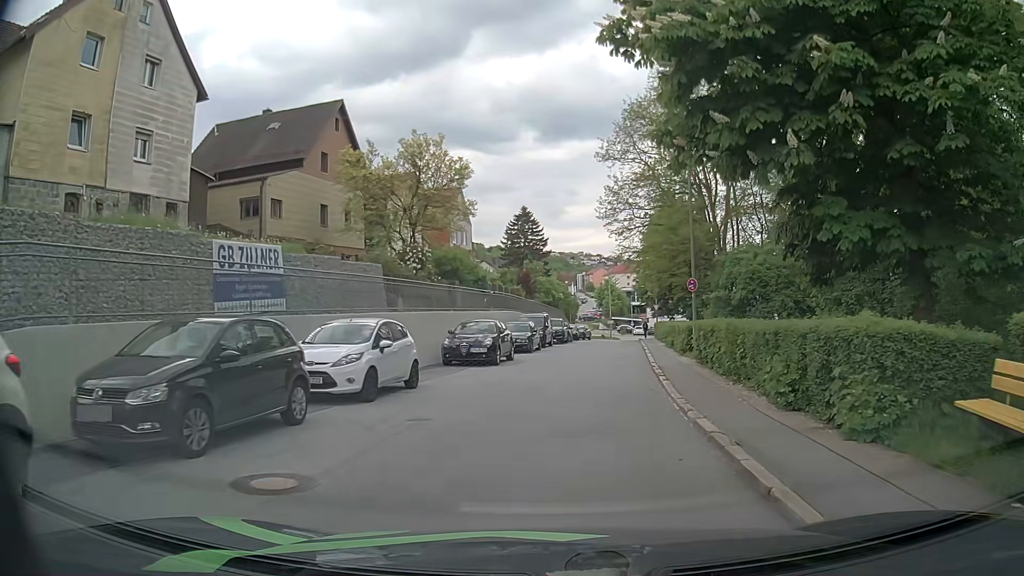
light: Day
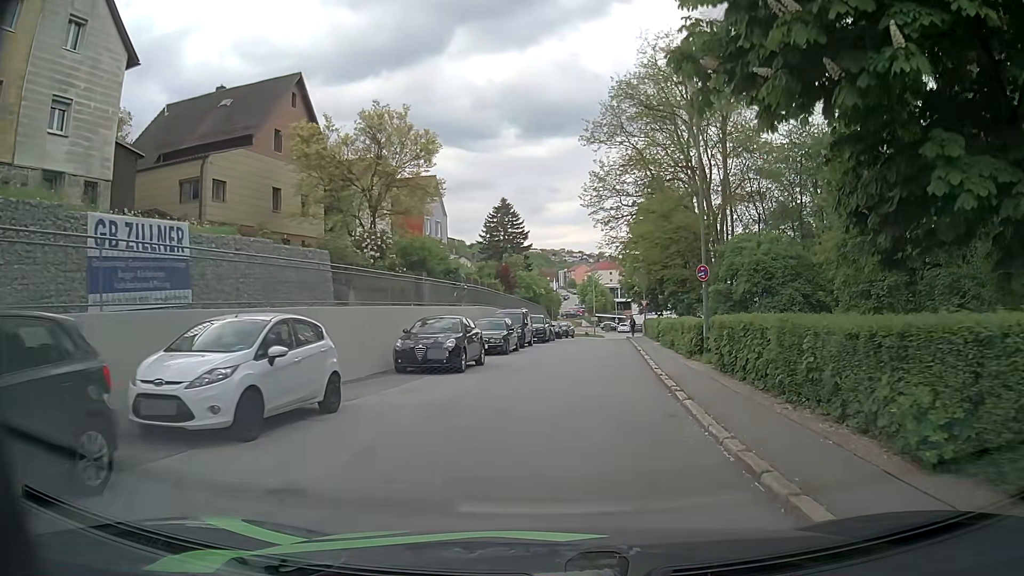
(+0.1, +4.2) m; +1°
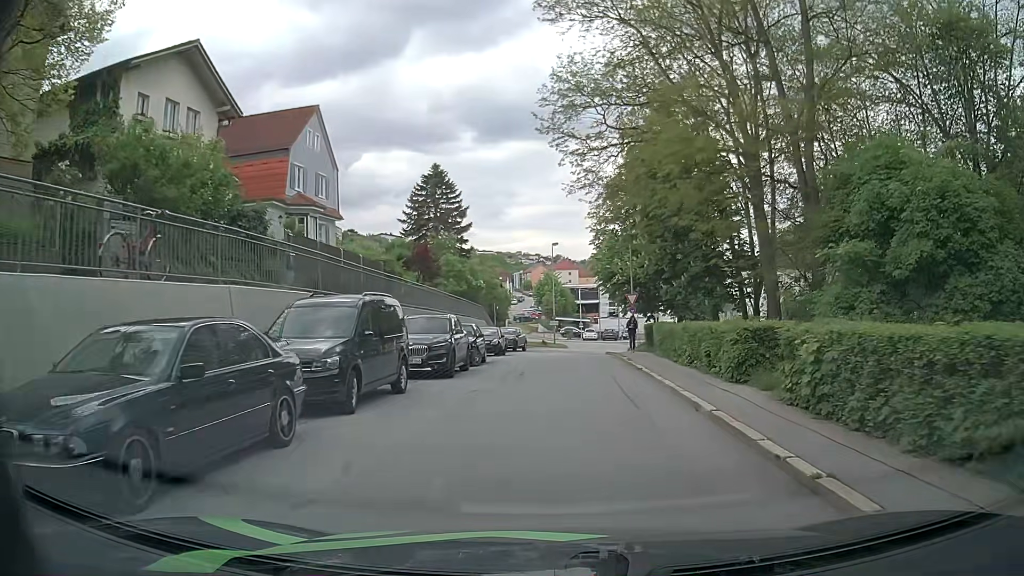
(+1.1, +21.2) m; +4°
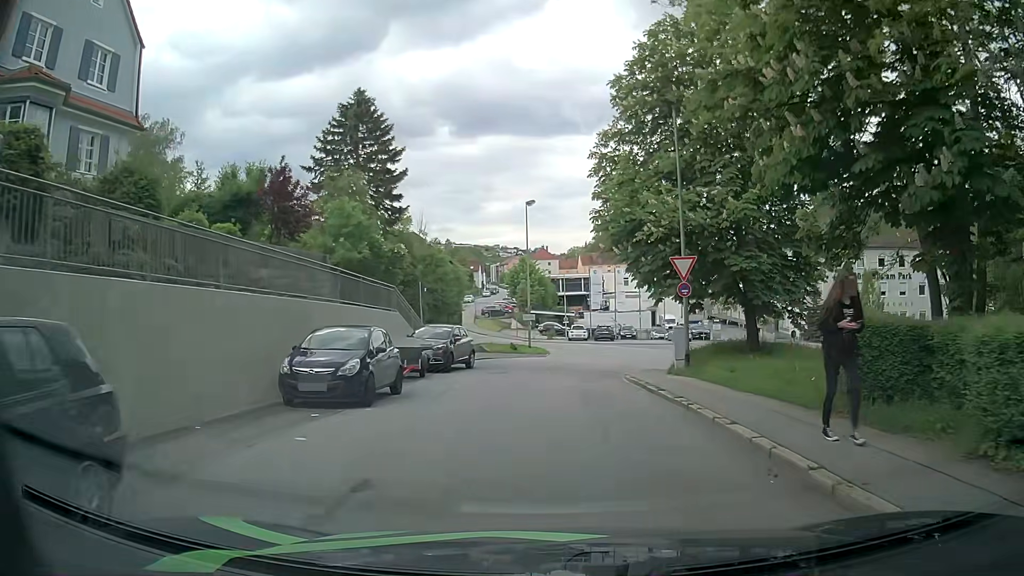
(+0.4, +21.1) m; +3°
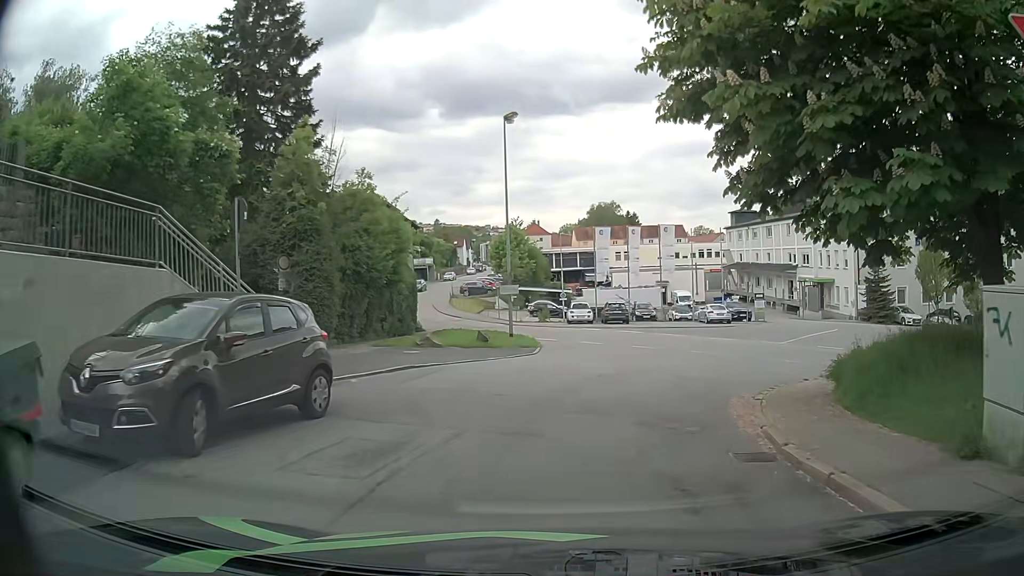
(-0.3, +16.1) m; 0°
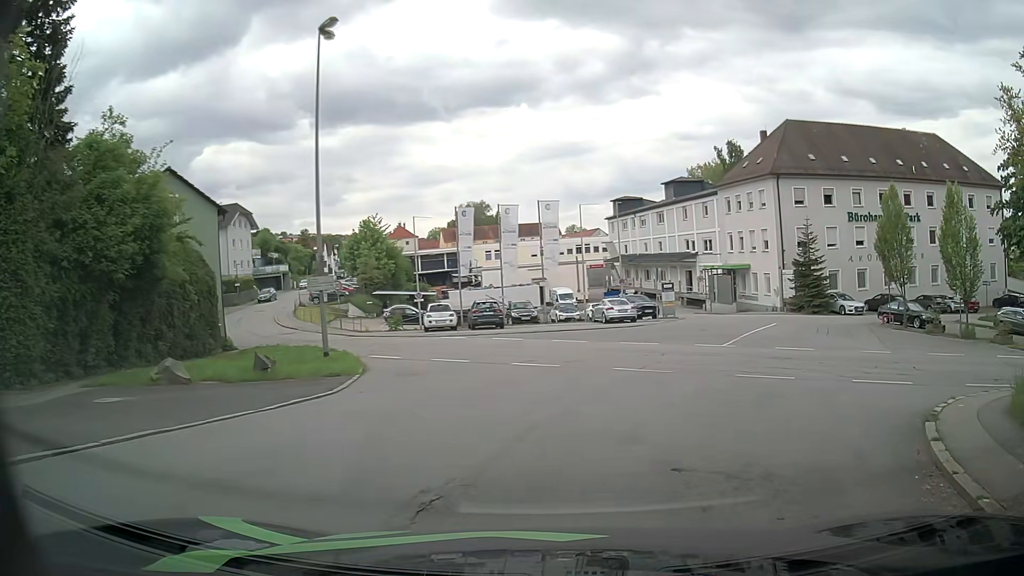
(+0.7, +10.6) m; +11°
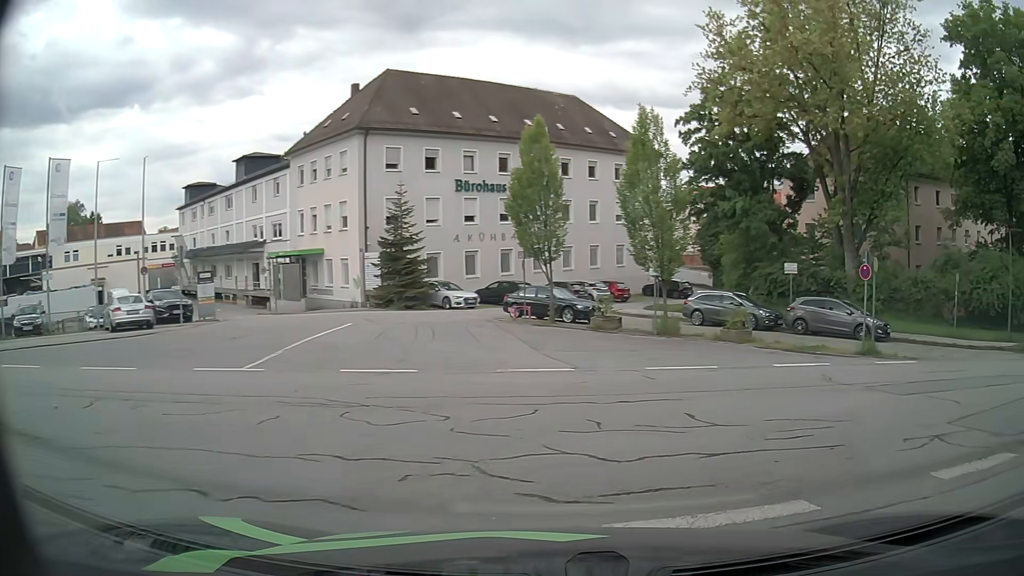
(+3.3, +11.6) m; +35°
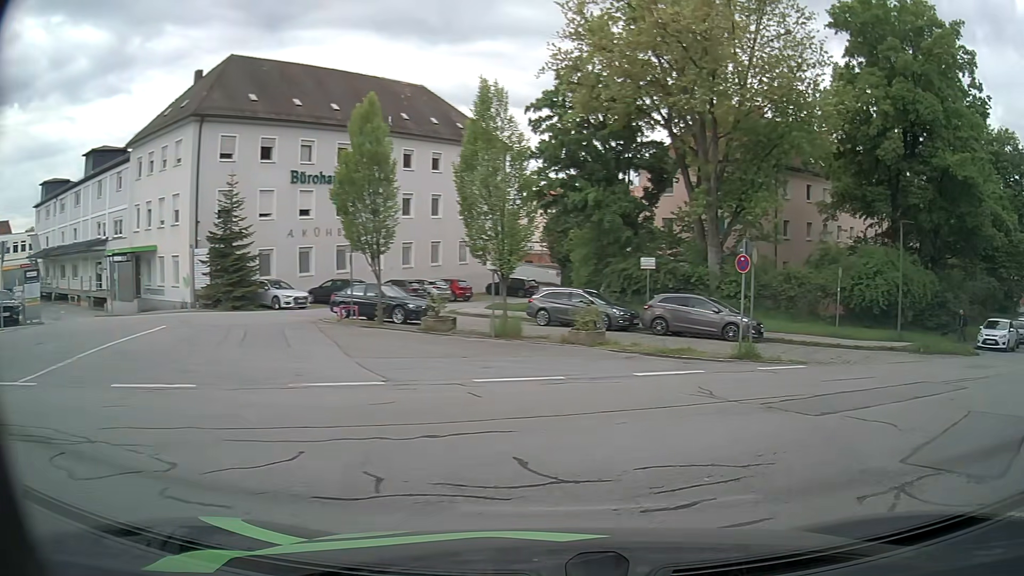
(+0.3, +2.6) m; +14°
